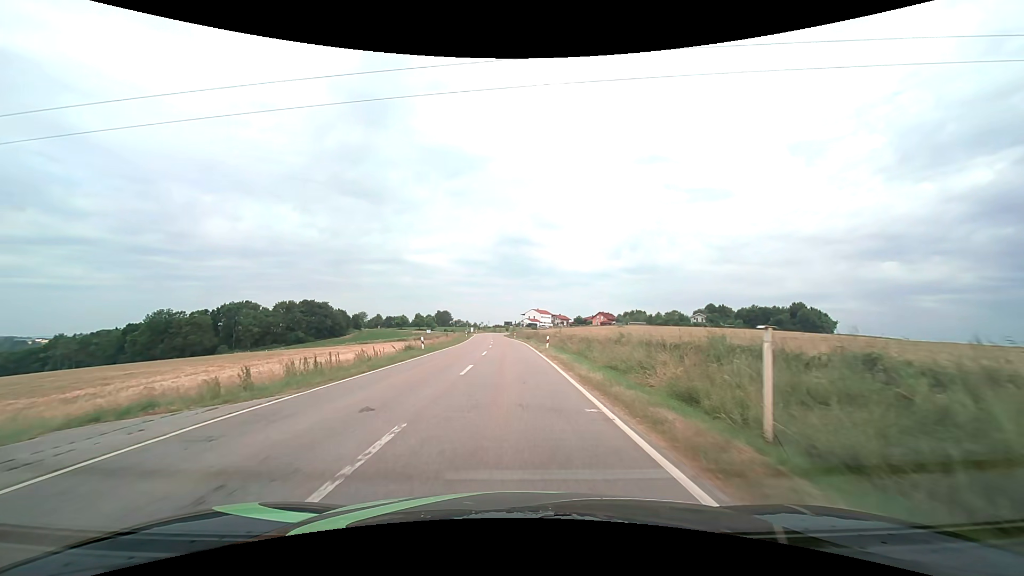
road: tertiary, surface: asphalt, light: Day
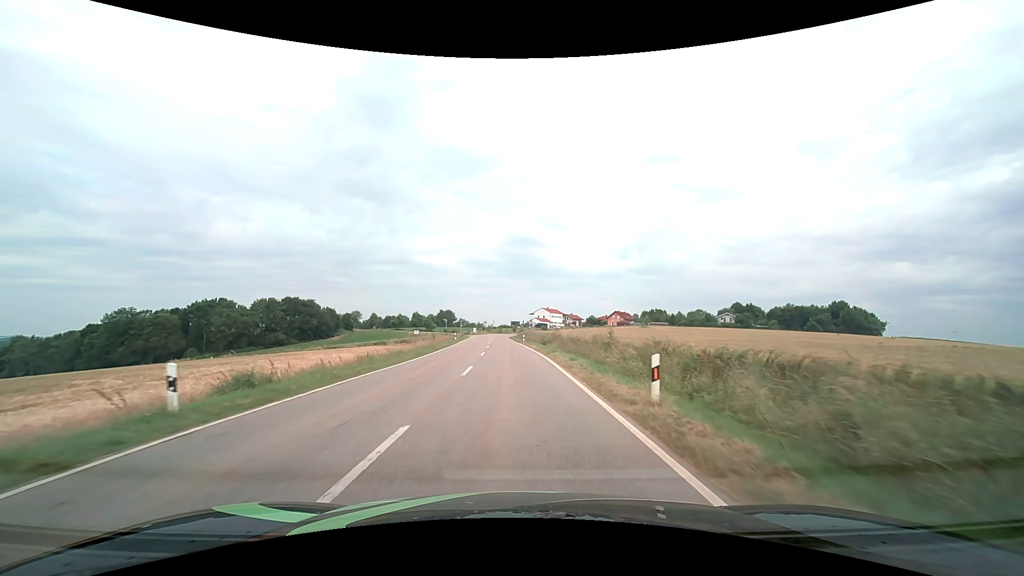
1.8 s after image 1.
(-0.3, +24.0) m; -1°
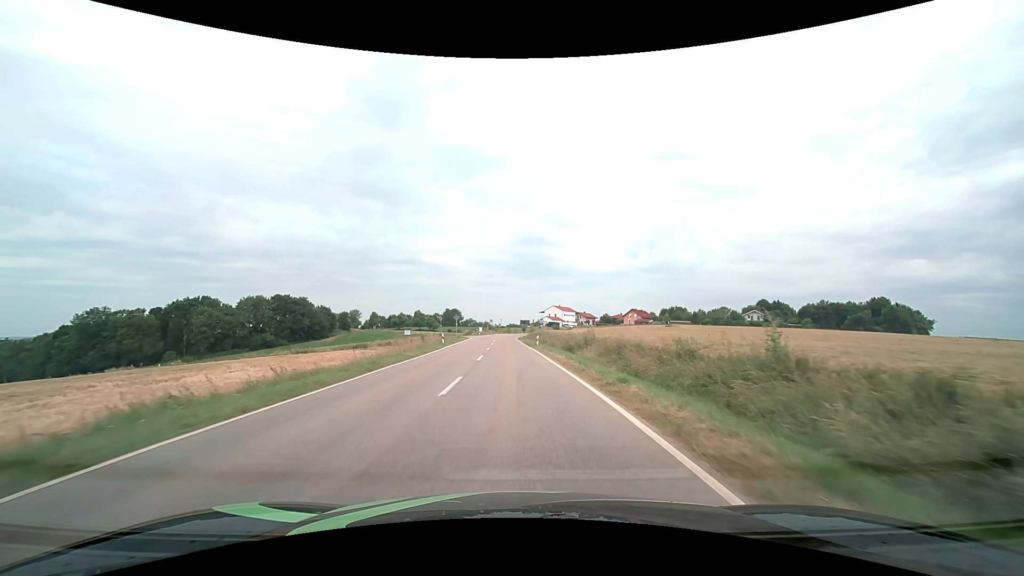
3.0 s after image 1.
(-0.1, +16.5) m; -1°
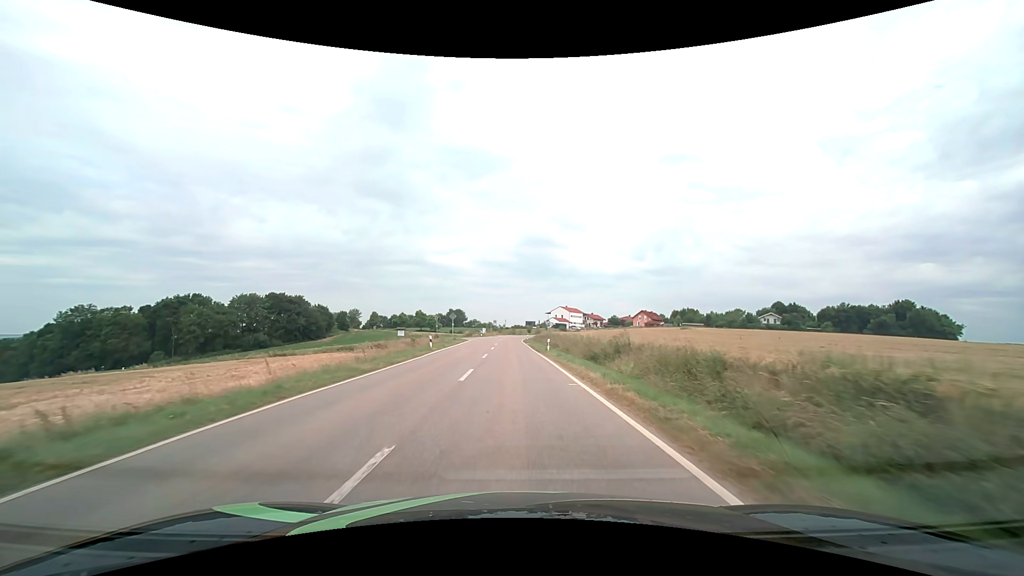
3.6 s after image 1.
(-0.1, +8.4) m; -1°
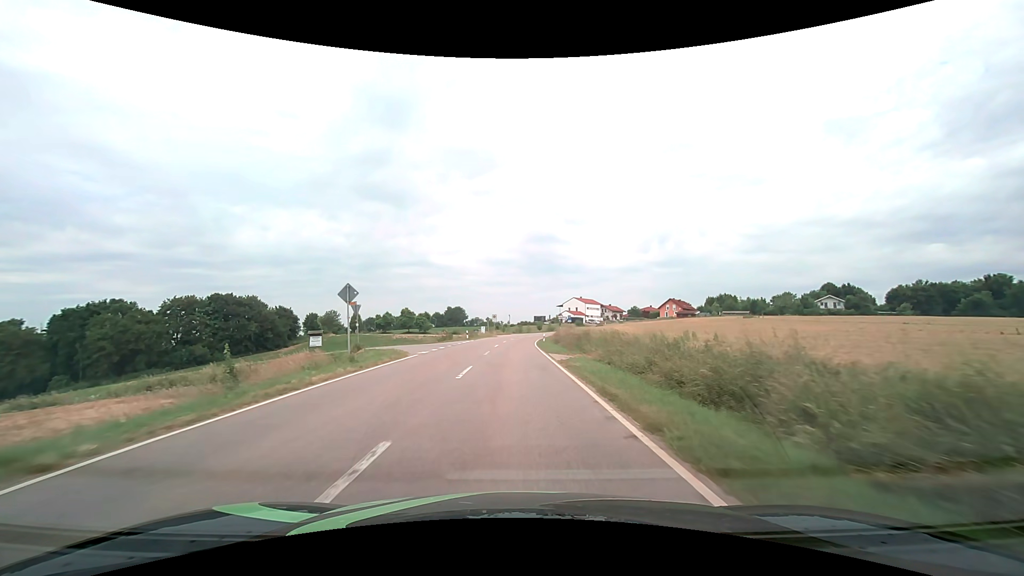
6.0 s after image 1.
(-0.2, +34.5) m; -1°
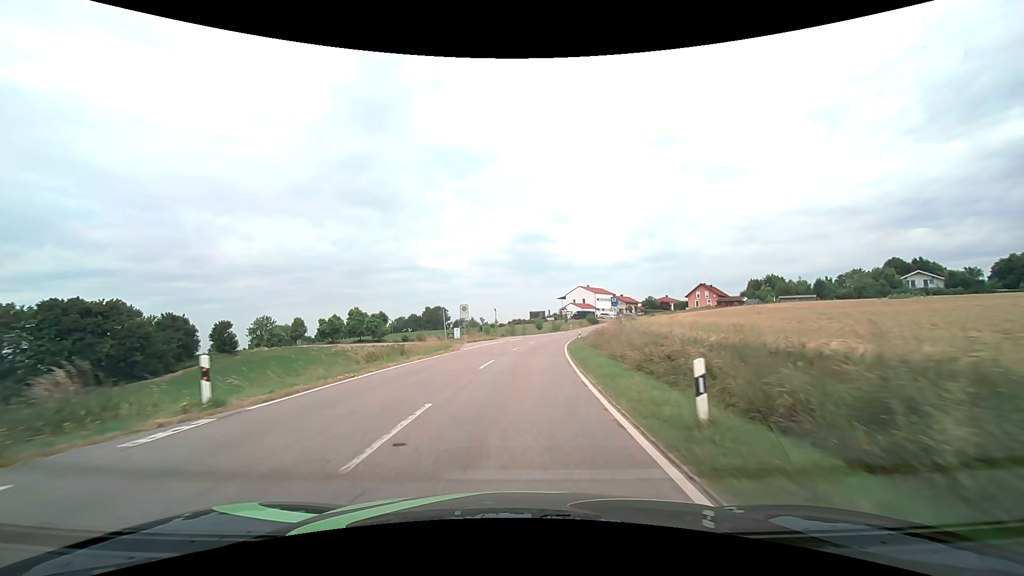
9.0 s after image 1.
(+0.1, +43.5) m; +1°
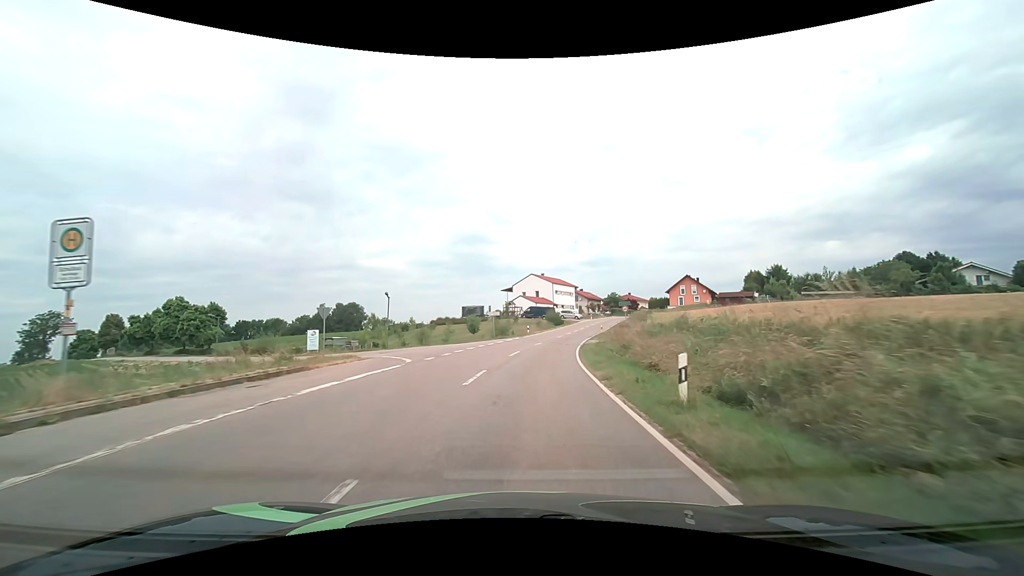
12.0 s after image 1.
(+2.1, +41.4) m; +7°
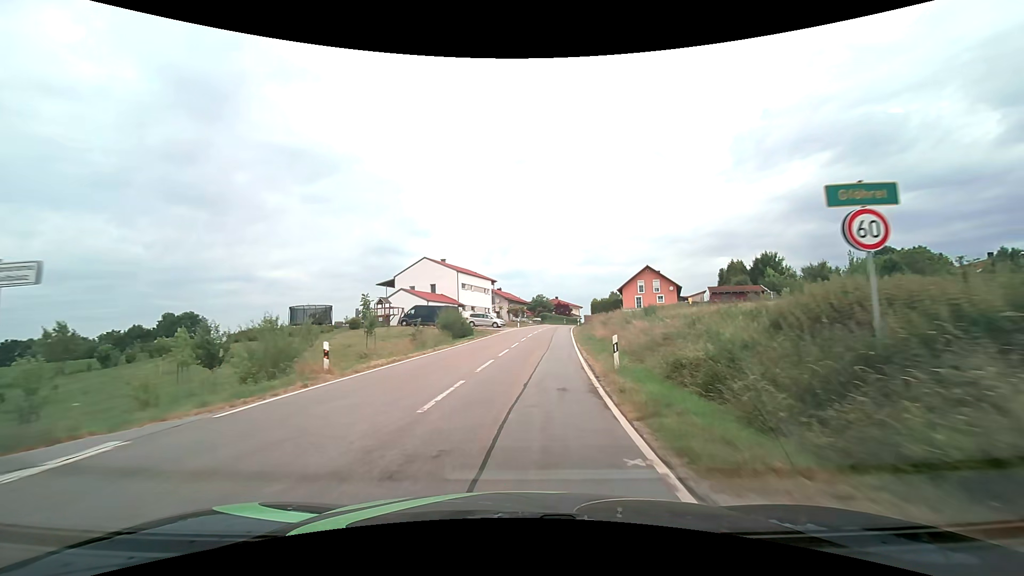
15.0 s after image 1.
(+3.7, +39.8) m; +10°
(0, +10) (+1, +20) (+2, +30) (+3, +40) (+4, +50) (+5, +60) (+6, +70) (+8, +79) (+10, +89) (+12, +99) m
